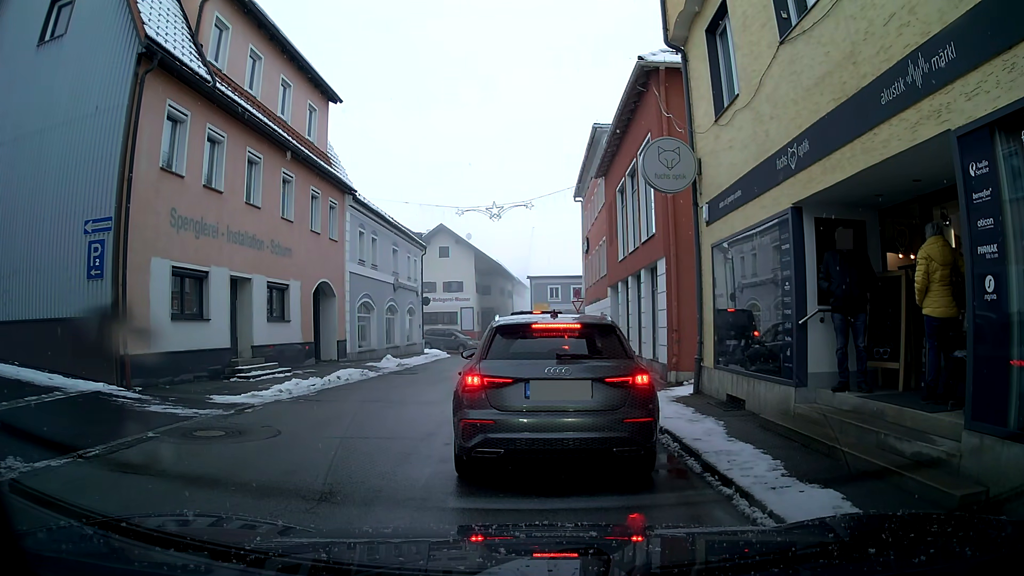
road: secondary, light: Day
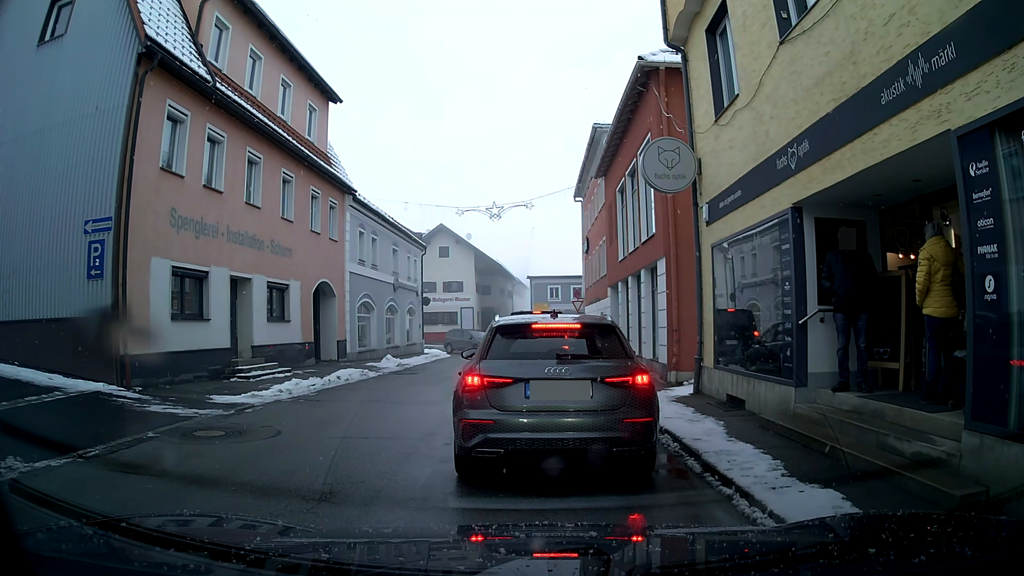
(0.0, 0.0) m; 0°
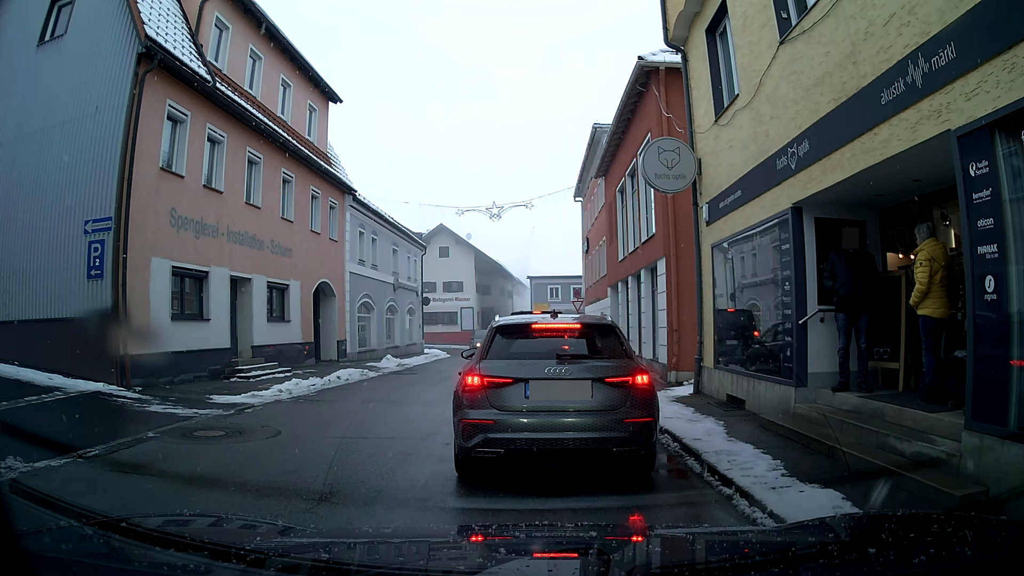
(0.0, 0.0) m; 0°
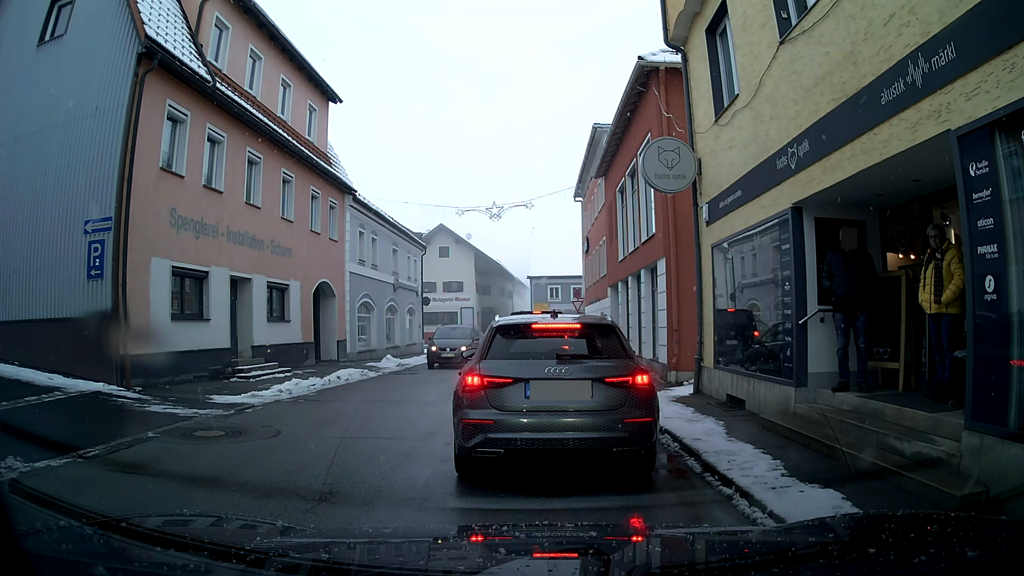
(0.0, 0.0) m; 0°
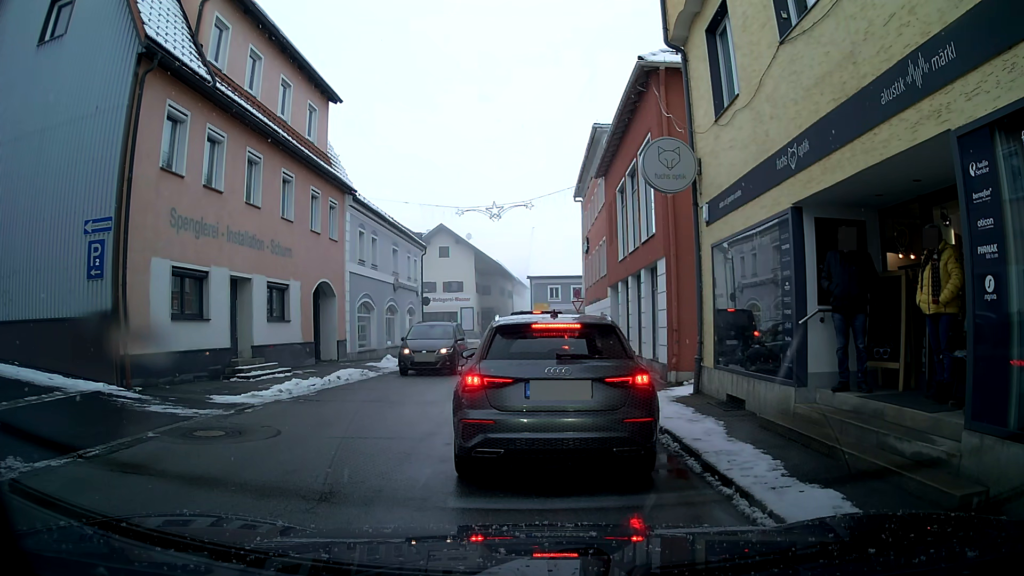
(0.0, 0.0) m; 0°
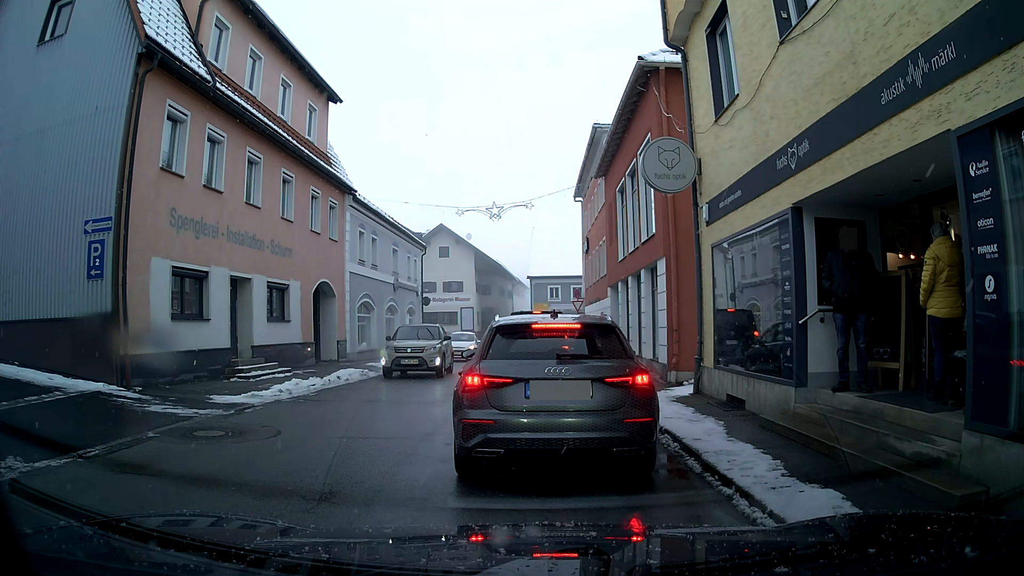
(0.0, 0.0) m; 0°
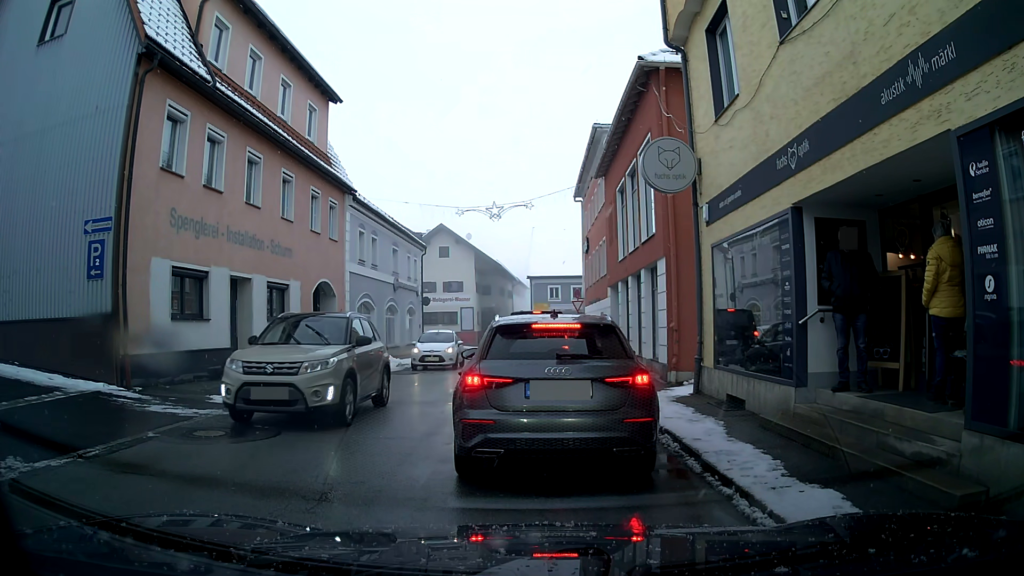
(0.0, 0.0) m; 0°
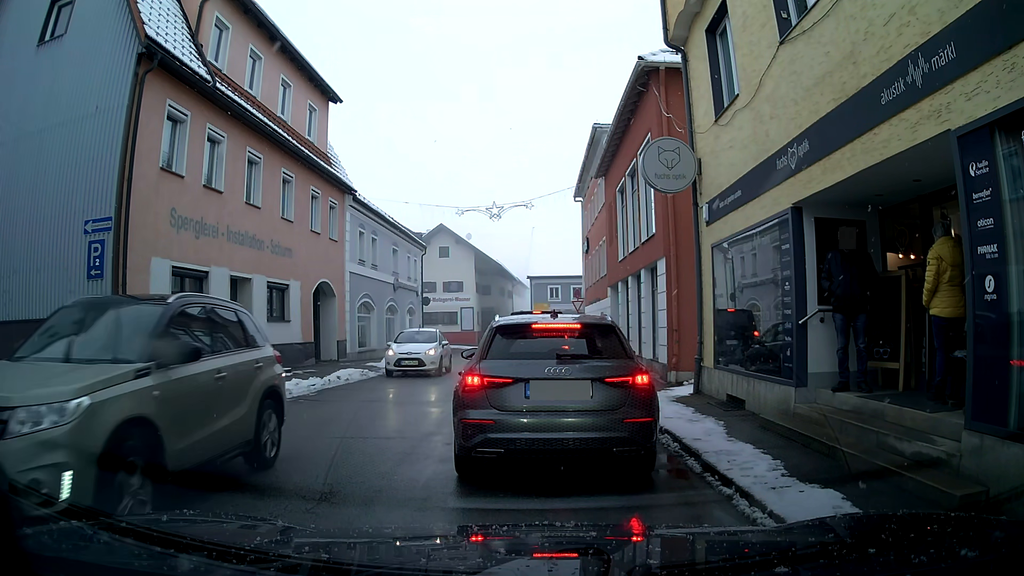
(0.0, 0.0) m; 0°
(+2, +10) (+5, +19) (+8, +29) (+10, +39) (+14, +47) (+24, +49) (+34, +46) (+43, +43) (+53, +41) (+63, +38) m
